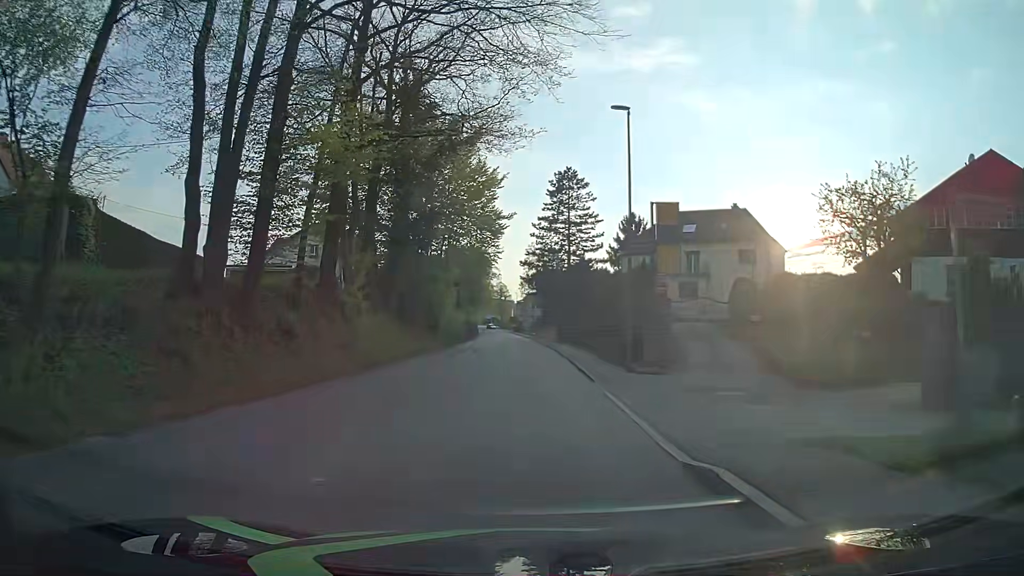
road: tertiary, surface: asphalt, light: Day
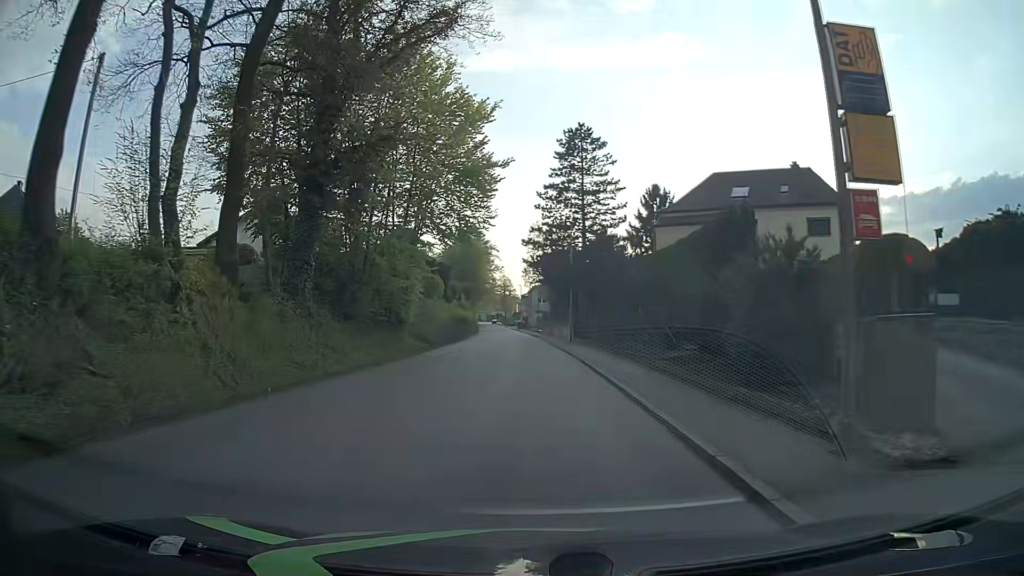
(-0.2, +14.2) m; 0°
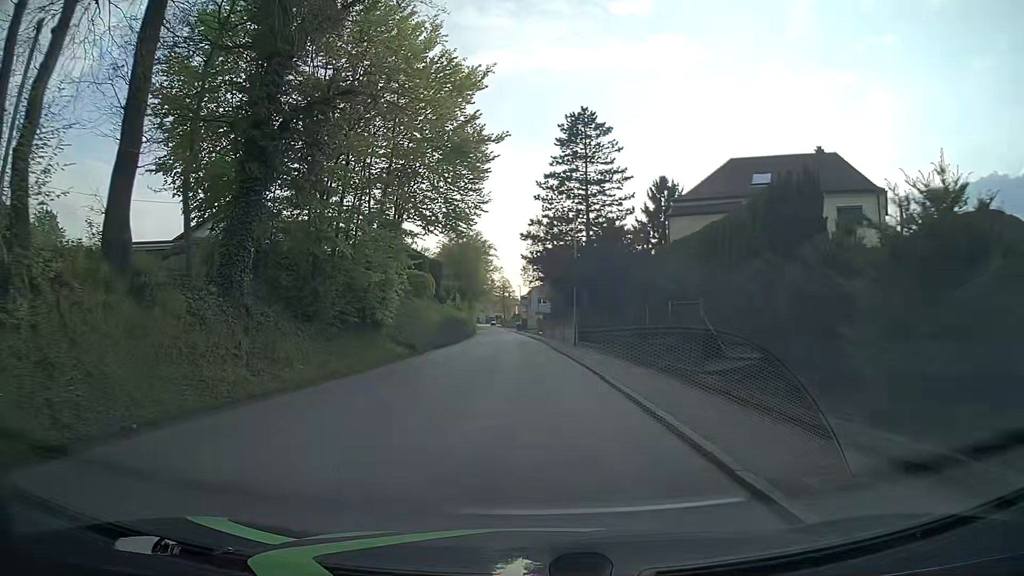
(-0.1, +4.8) m; -2°
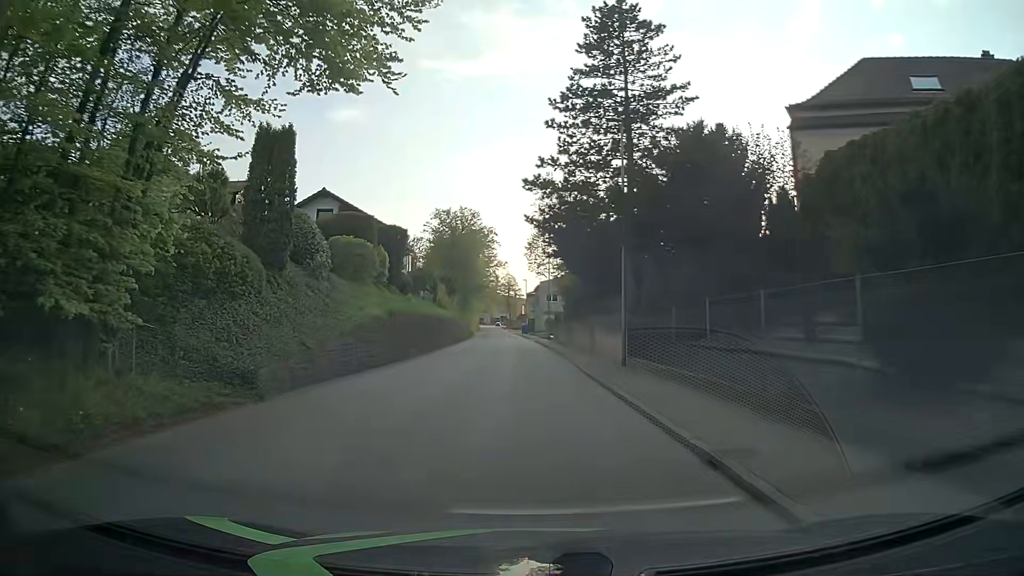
(+0.1, +19.1) m; 0°
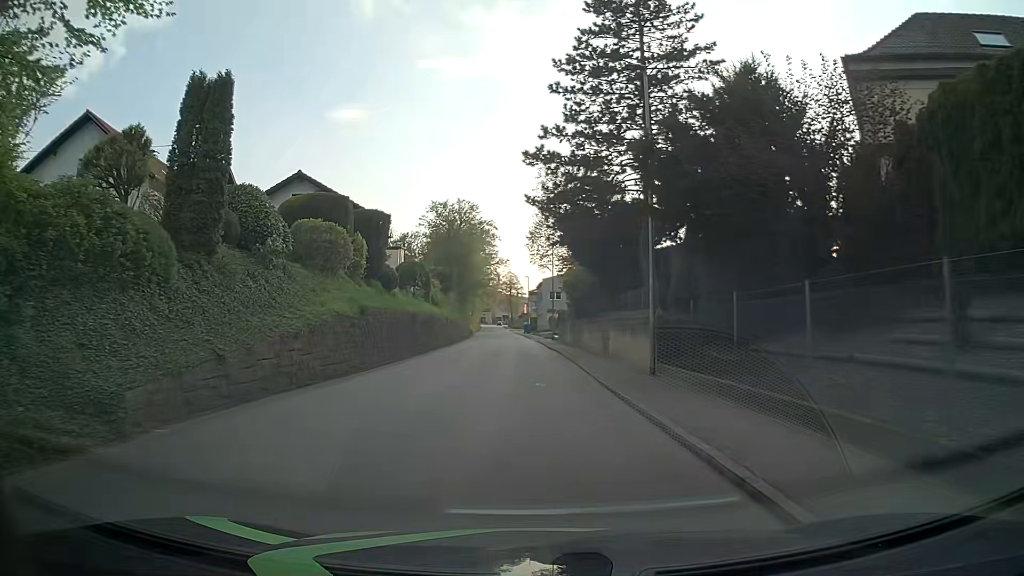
(0.0, +4.8) m; -1°
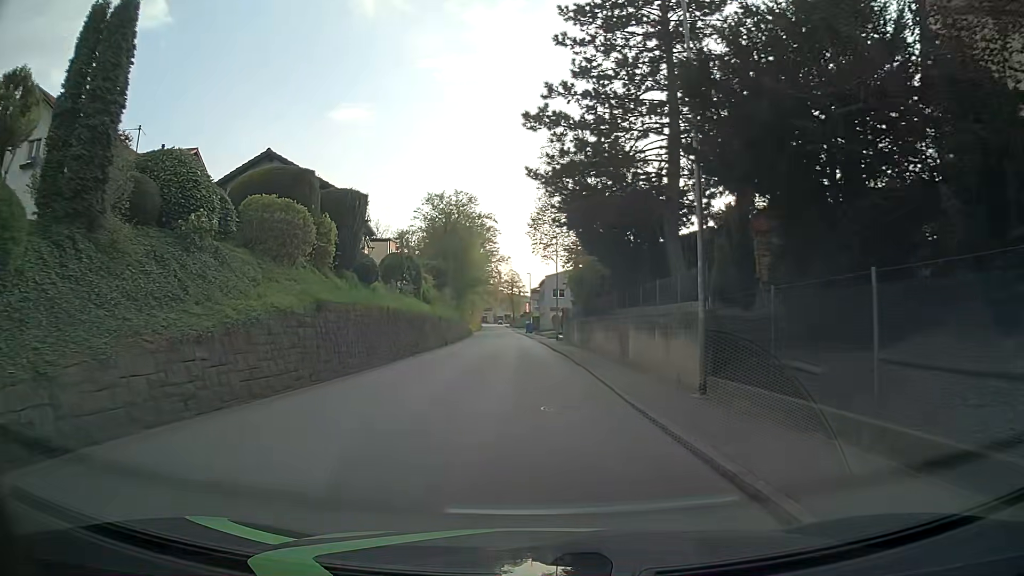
(+0.1, +4.8) m; +1°
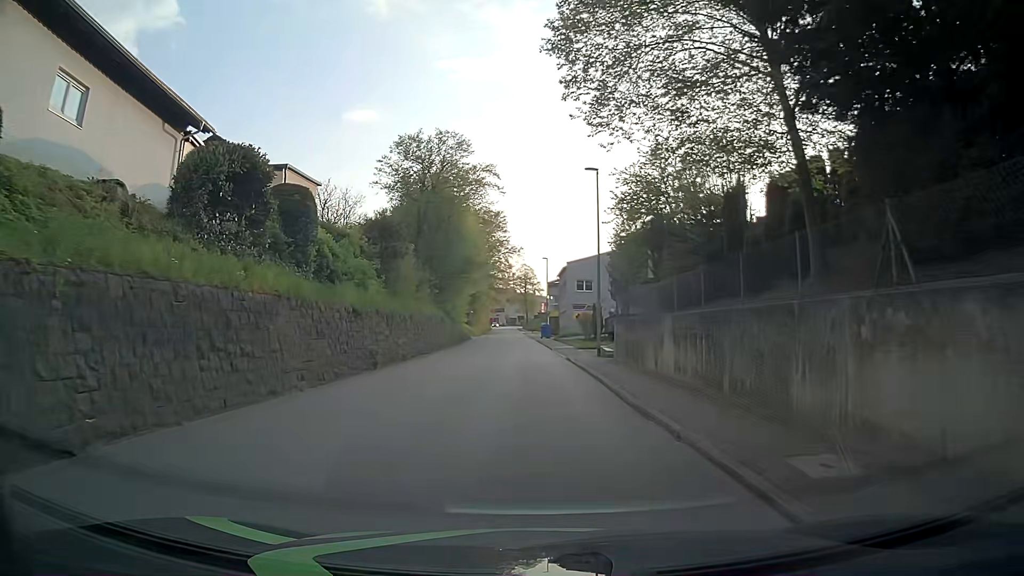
(-0.5, +24.1) m; -1°
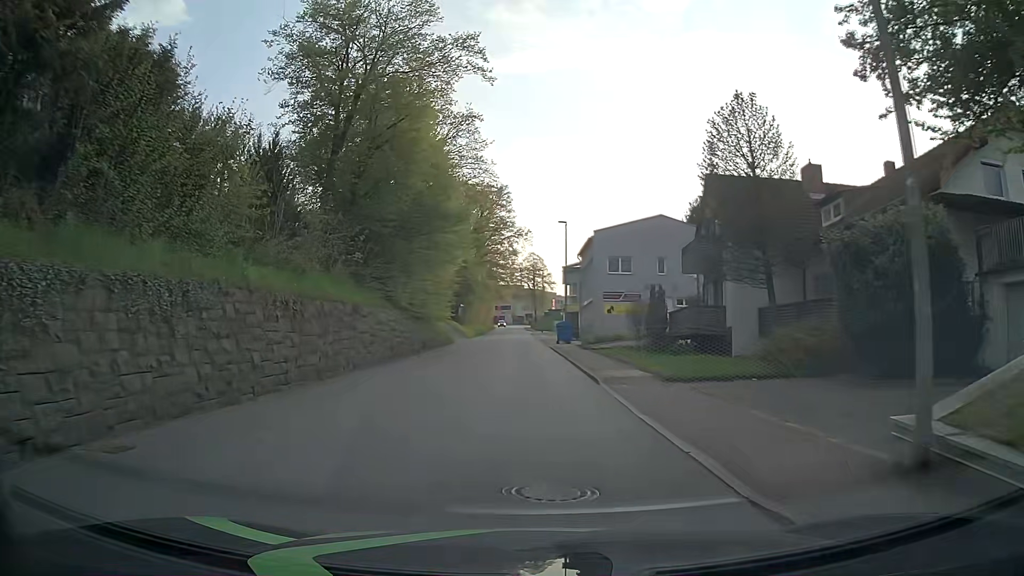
(-0.4, +23.9) m; -1°
(0, +10) (0, +20) (0, +30) (0, +40) (-1, +50) (-1, +60) (-1, +70) (-1, +80) (-2, +90) (-2, +100) m
